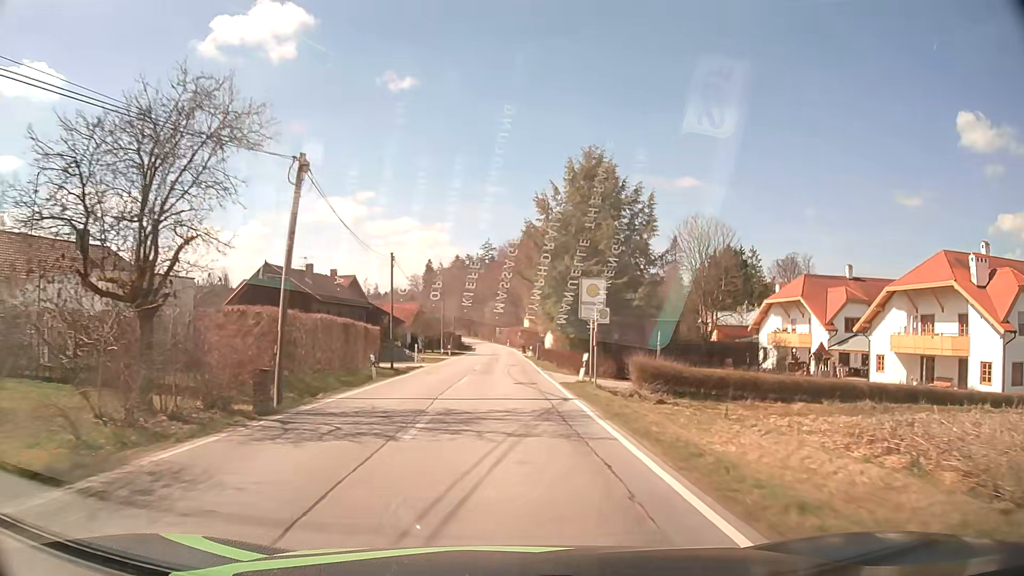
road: tertiary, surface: asphalt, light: Day
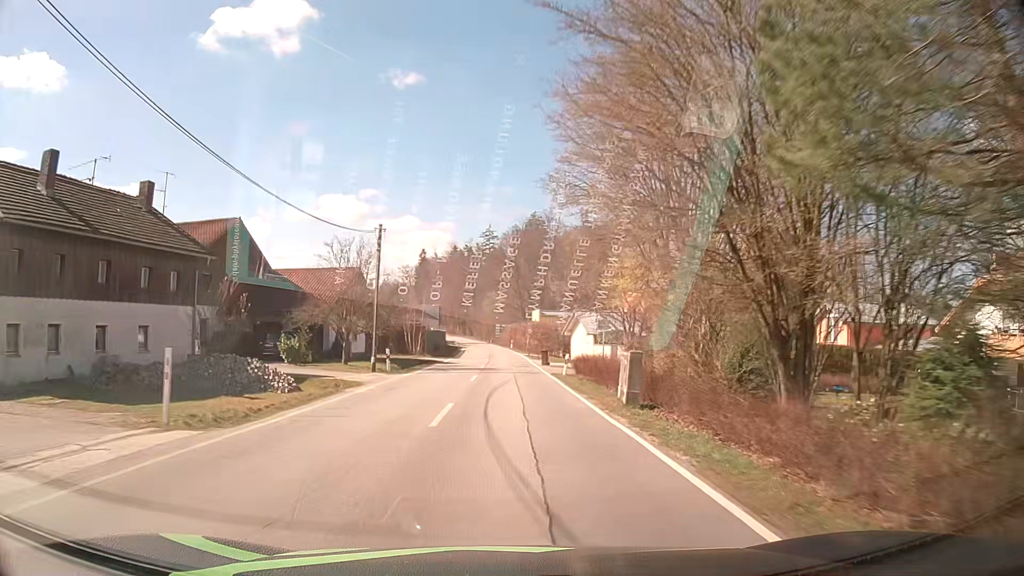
(-0.7, +34.9) m; -1°
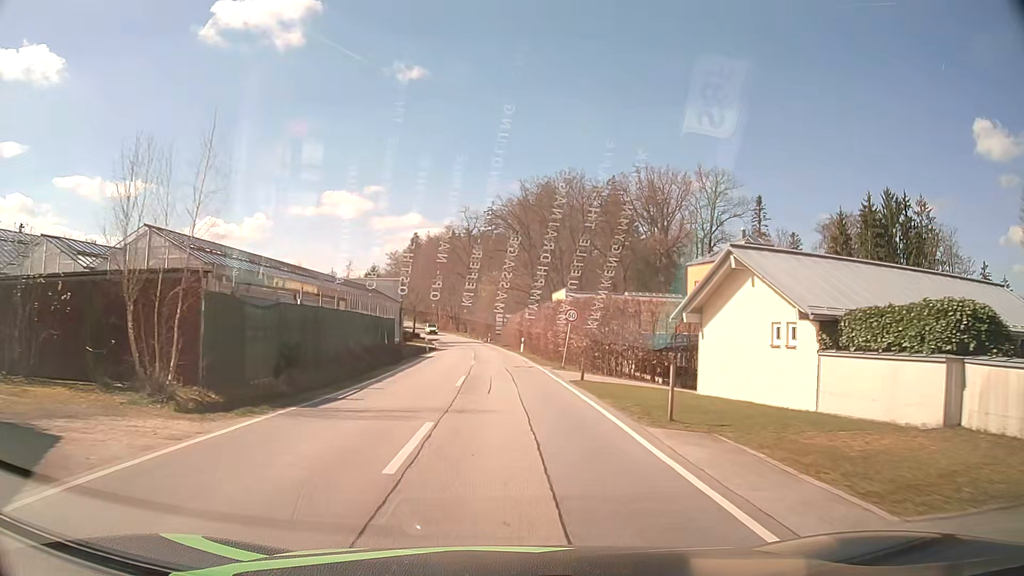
(-0.1, +40.2) m; 0°
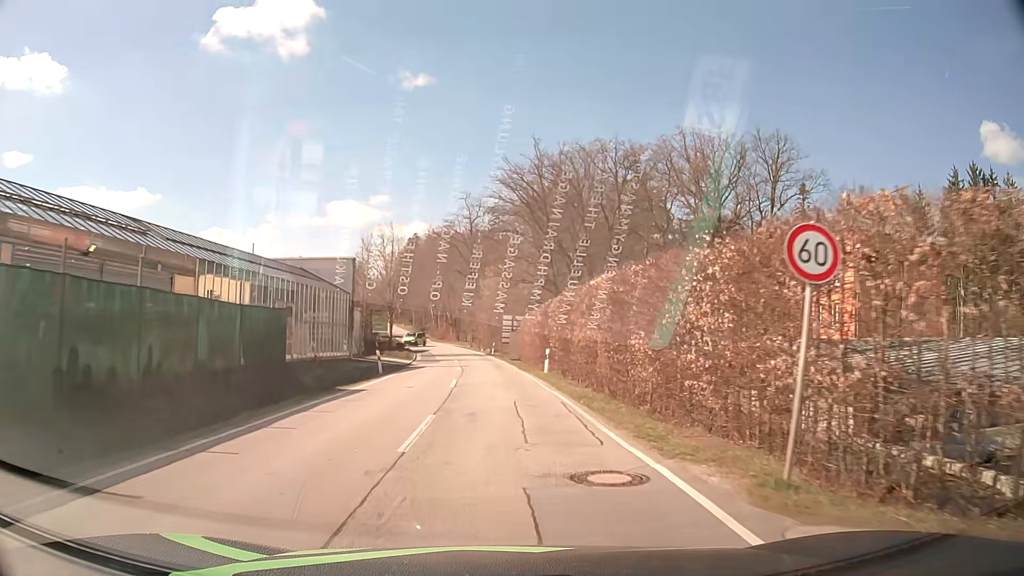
(-0.1, +22.2) m; -1°
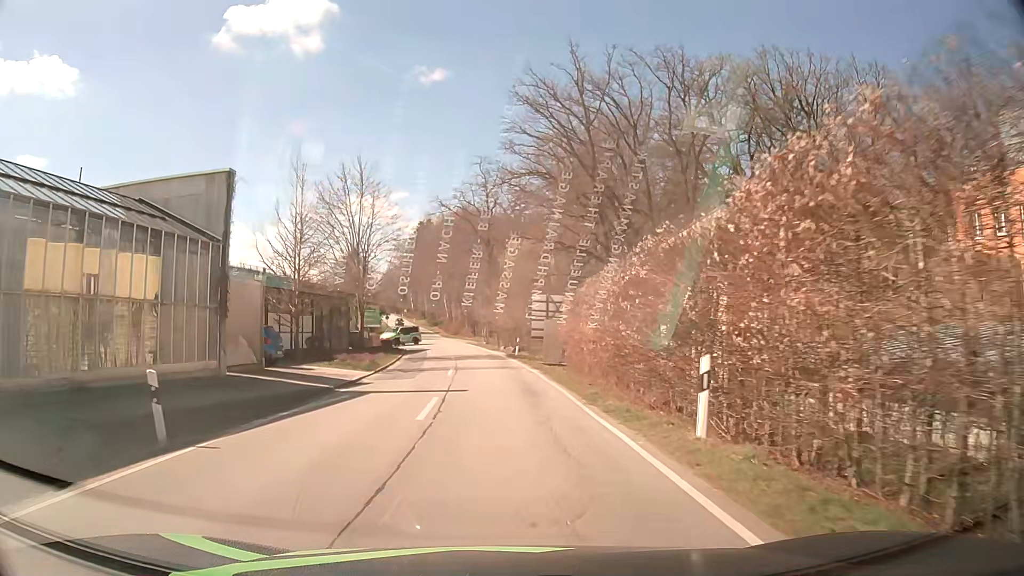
(-0.3, +20.8) m; -2°
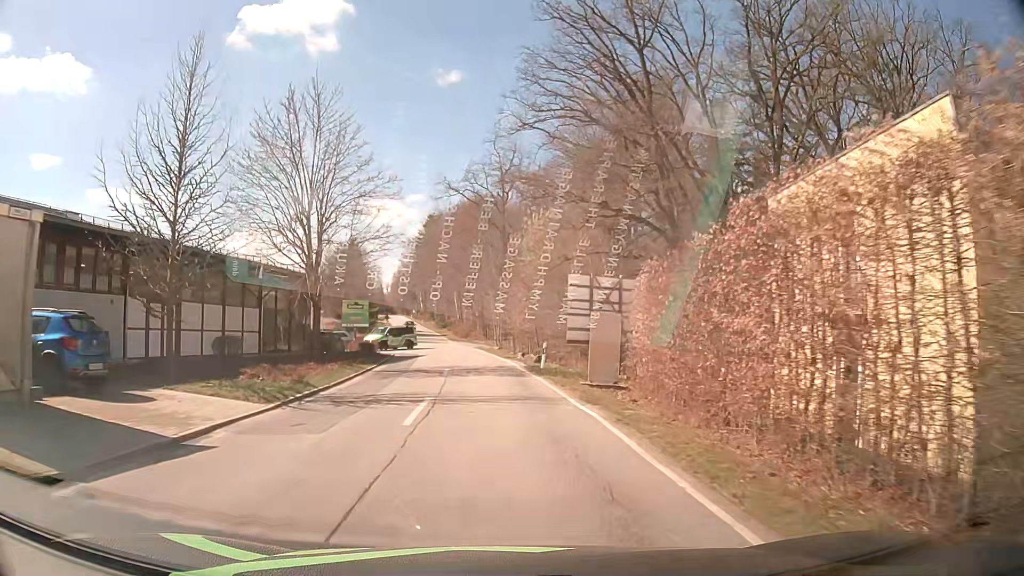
(-0.1, +12.8) m; -1°
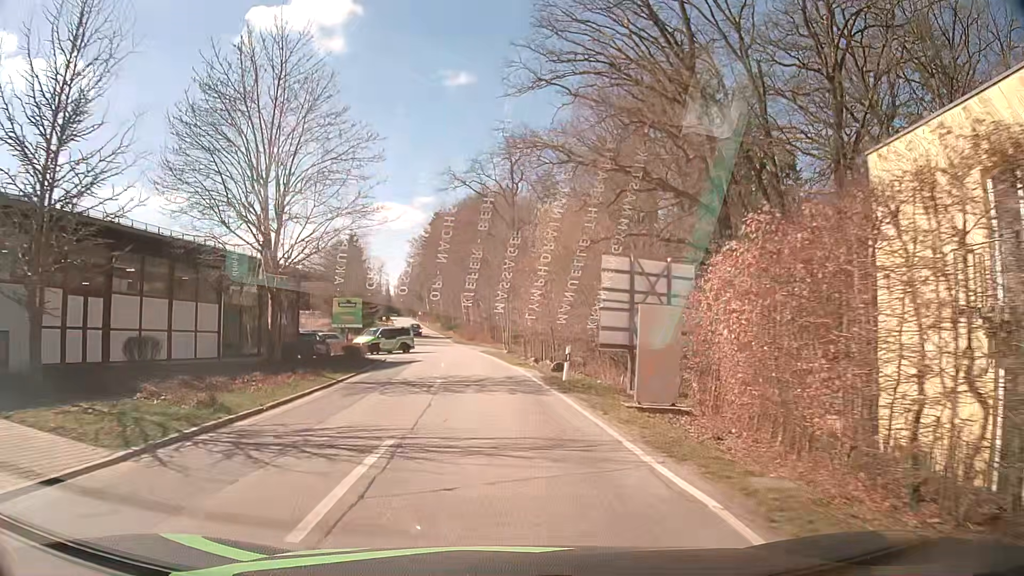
(0.0, +6.0) m; -1°
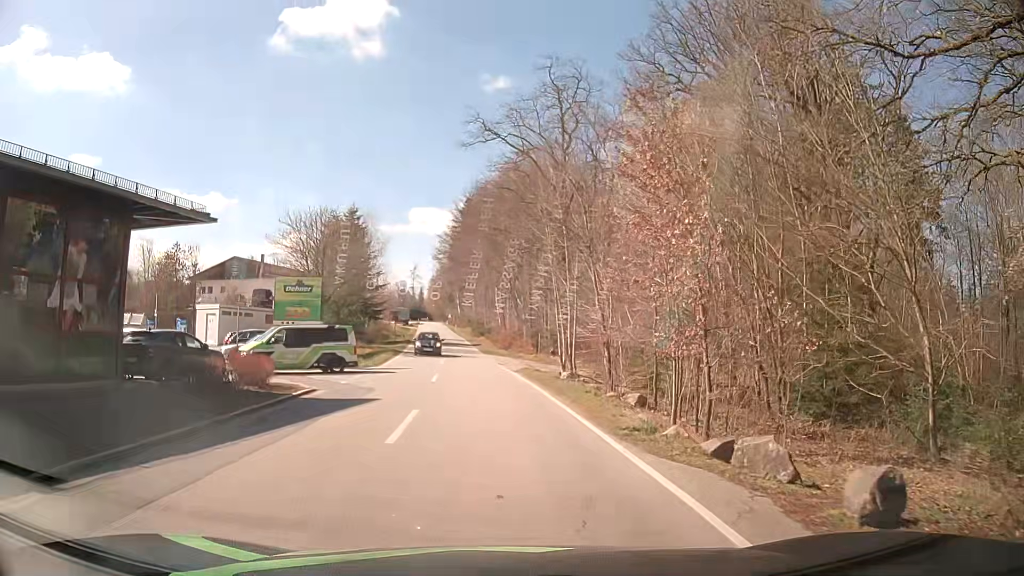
(-0.4, +20.1) m; -2°
